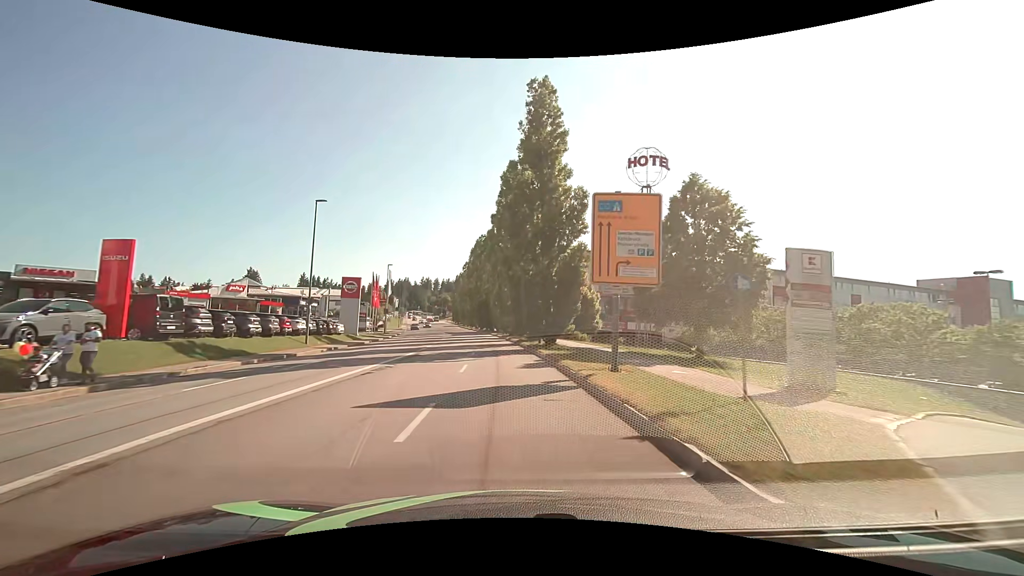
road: tertiary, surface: asphalt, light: Day
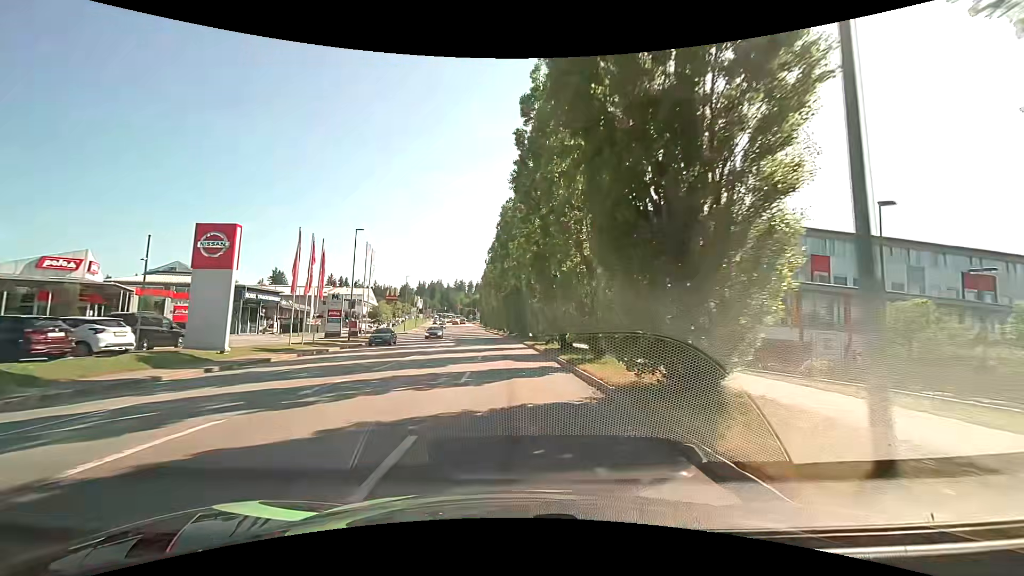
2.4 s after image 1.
(-1.3, +30.2) m; -5°
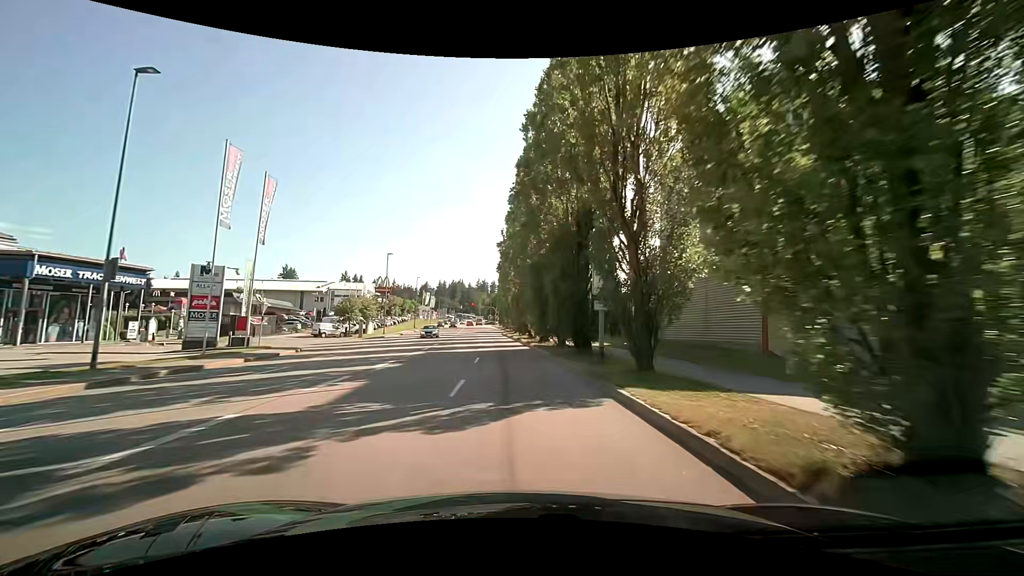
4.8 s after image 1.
(-0.7, +29.9) m; -2°
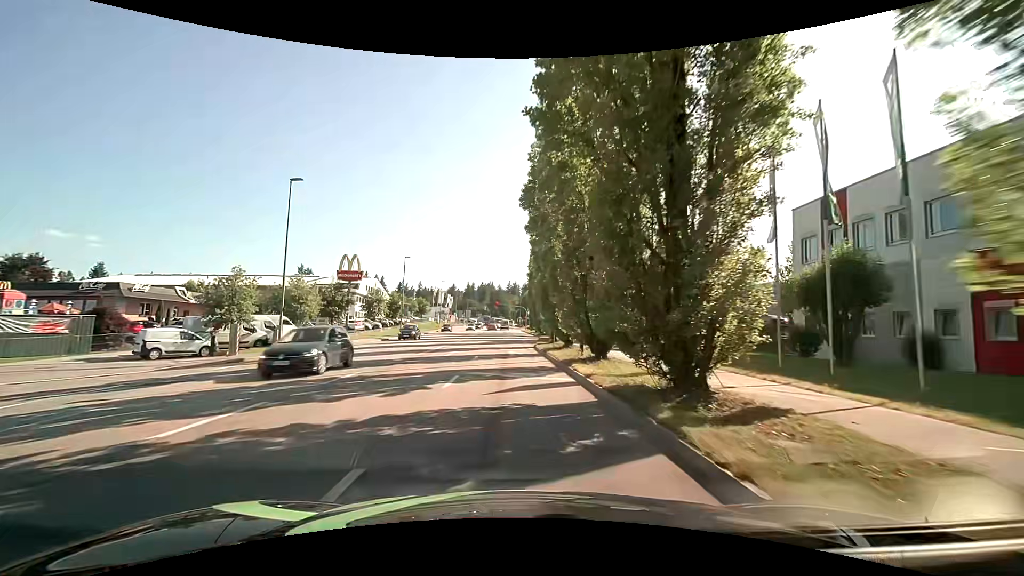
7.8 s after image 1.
(-1.0, +34.8) m; -3°
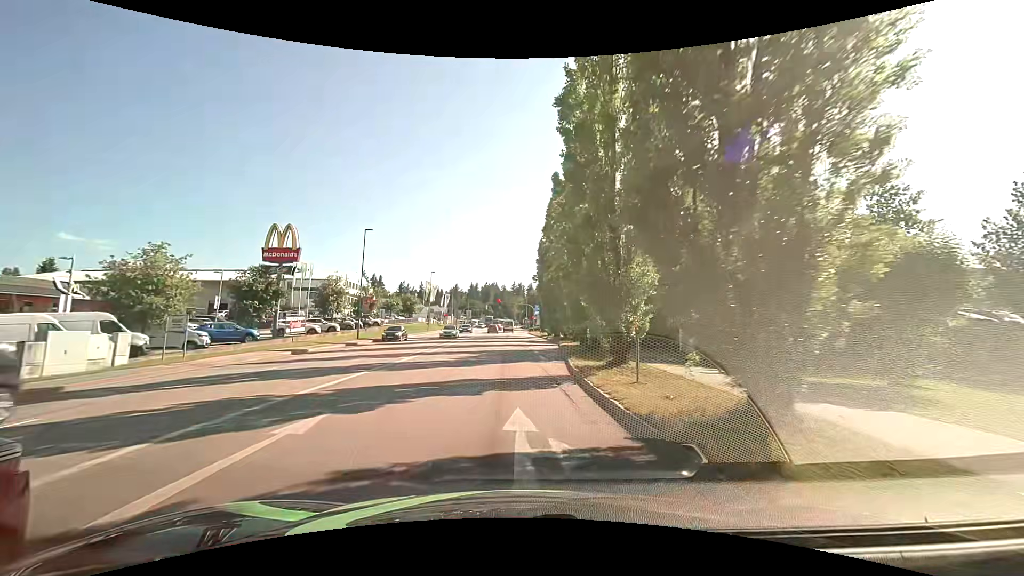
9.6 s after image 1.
(-0.5, +19.5) m; -1°
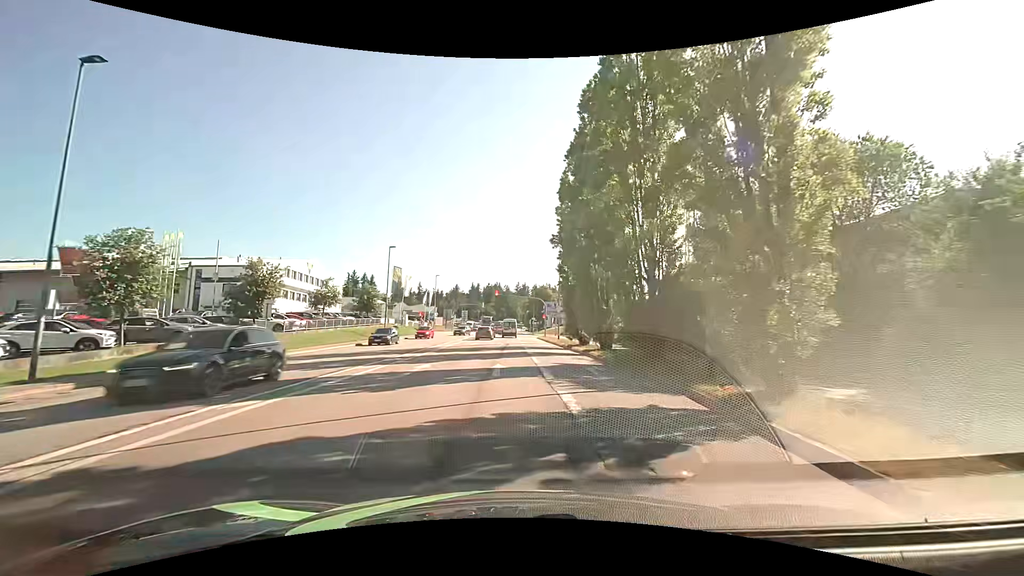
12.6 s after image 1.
(-0.1, +30.5) m; 0°
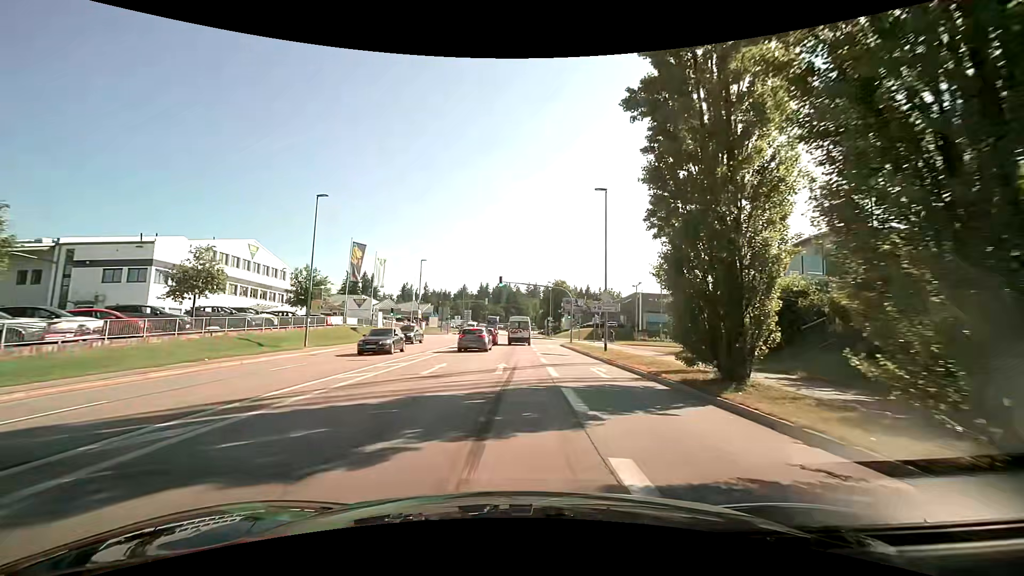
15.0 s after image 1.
(-0.3, +23.2) m; -2°
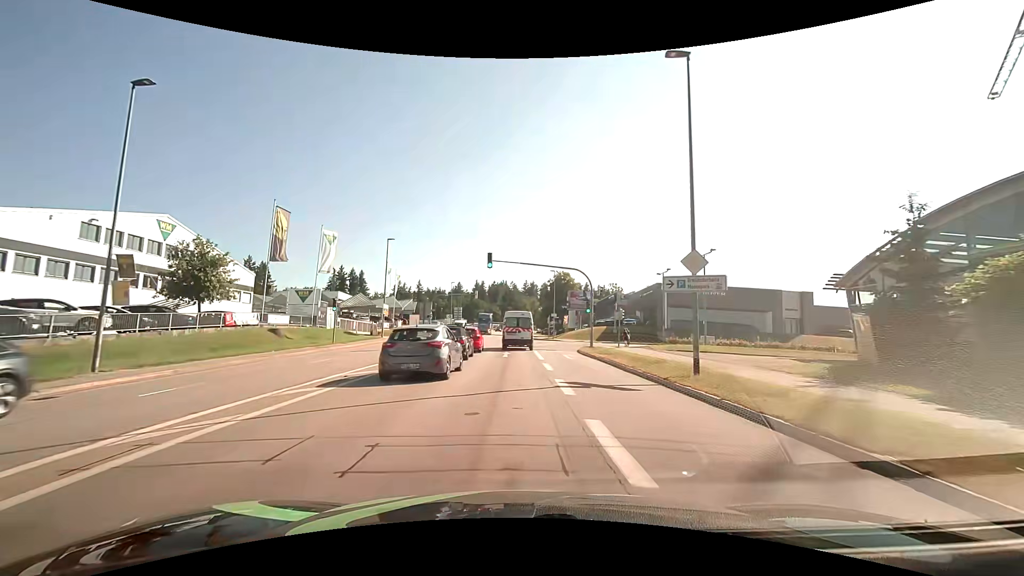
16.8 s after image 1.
(+0.1, +15.9) m; +1°
(0, +10) (0, +20) (0, +30) (0, +40) (0, +50) (+1, +60) (0, +70) (0, +80) (0, +90) (0, +100) m
